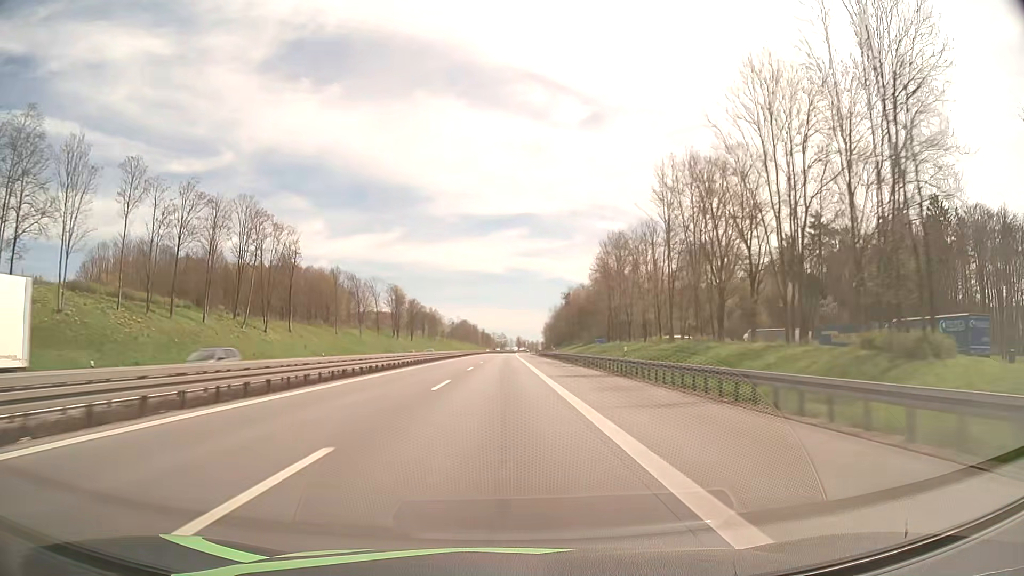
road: motorway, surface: asphalt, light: Day
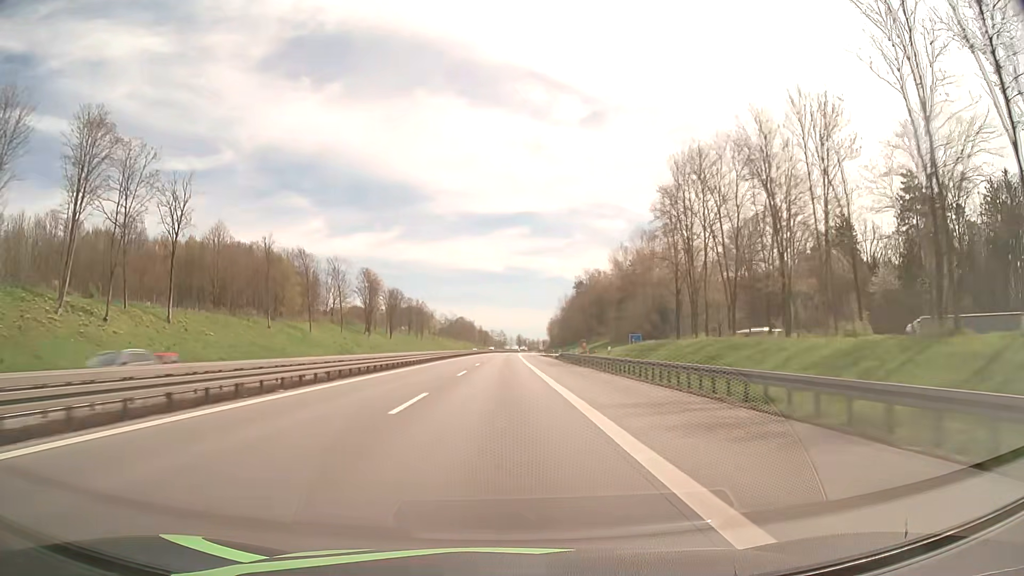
(0.0, +44.8) m; 0°
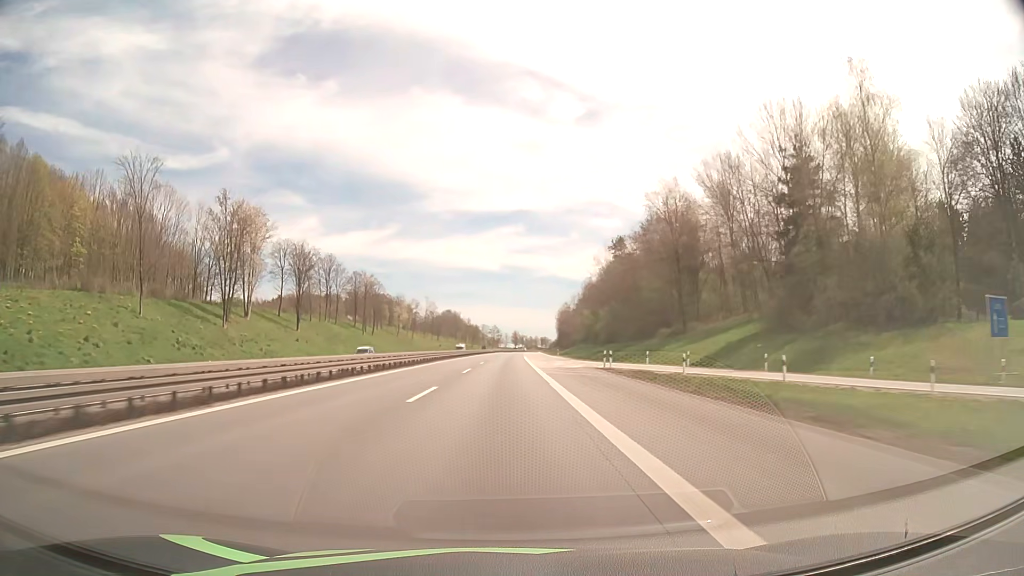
(+0.4, +89.8) m; 0°
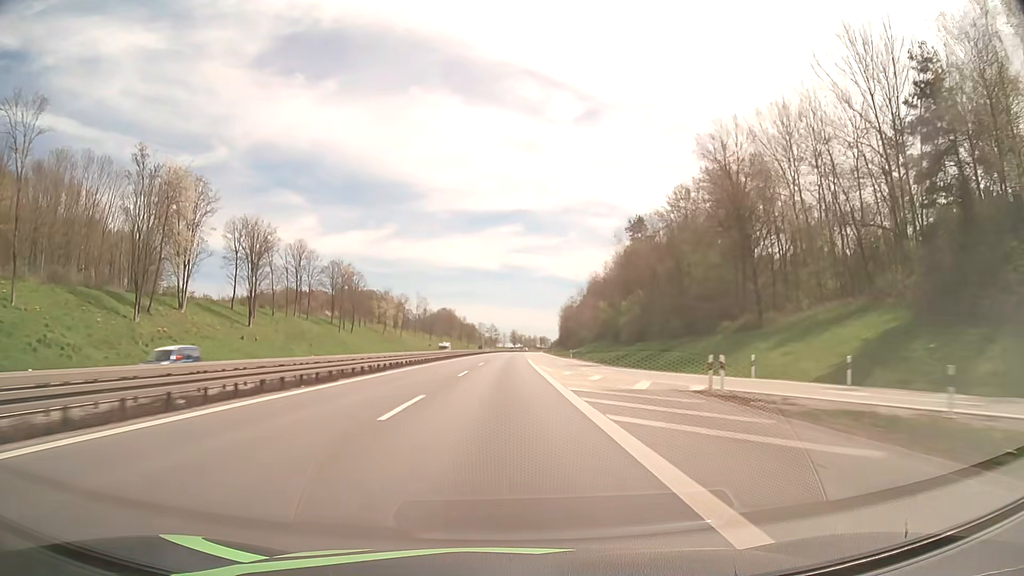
(0.0, +22.5) m; 0°
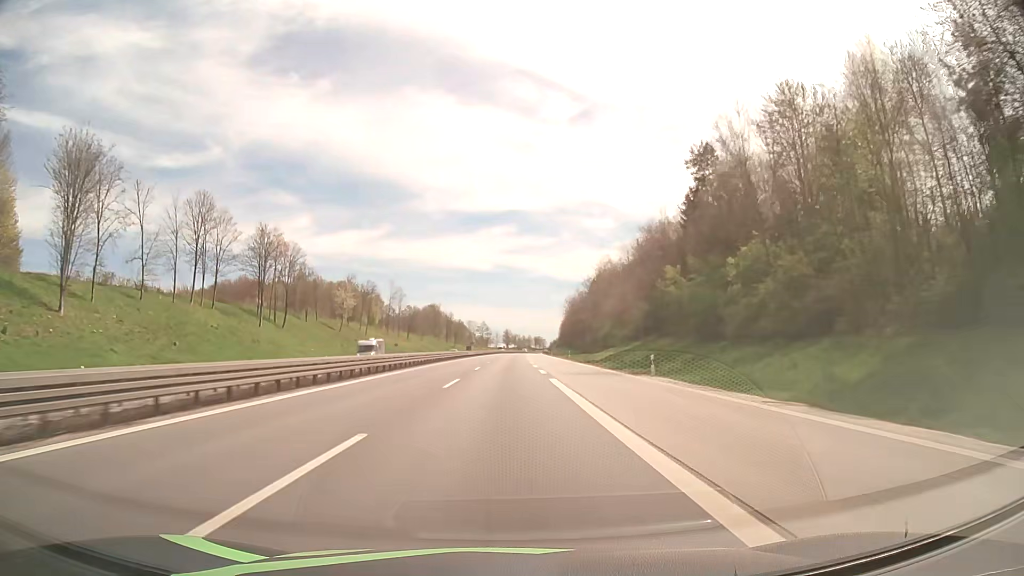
(+0.2, +45.0) m; 0°
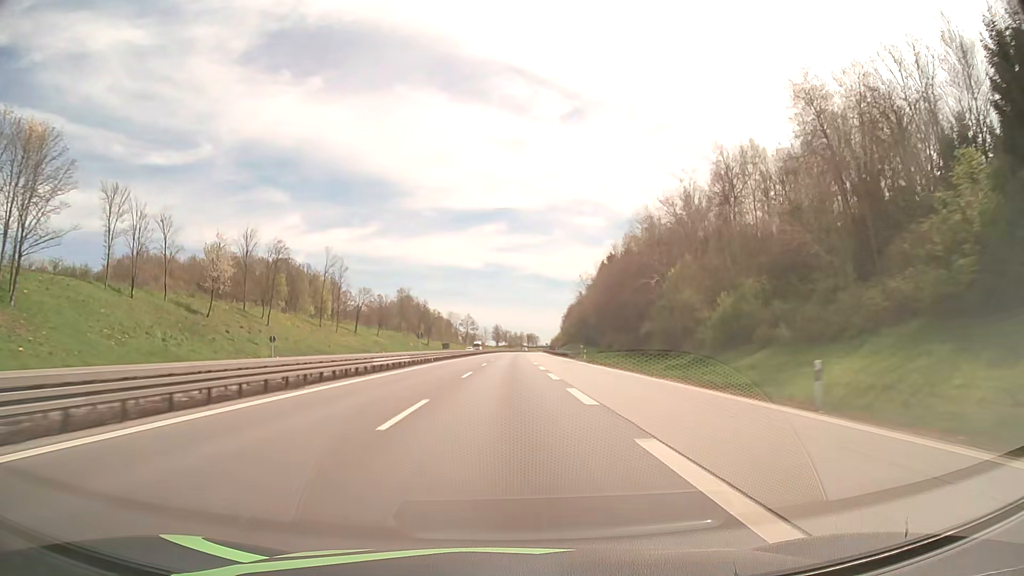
(+0.6, +67.5) m; +1°
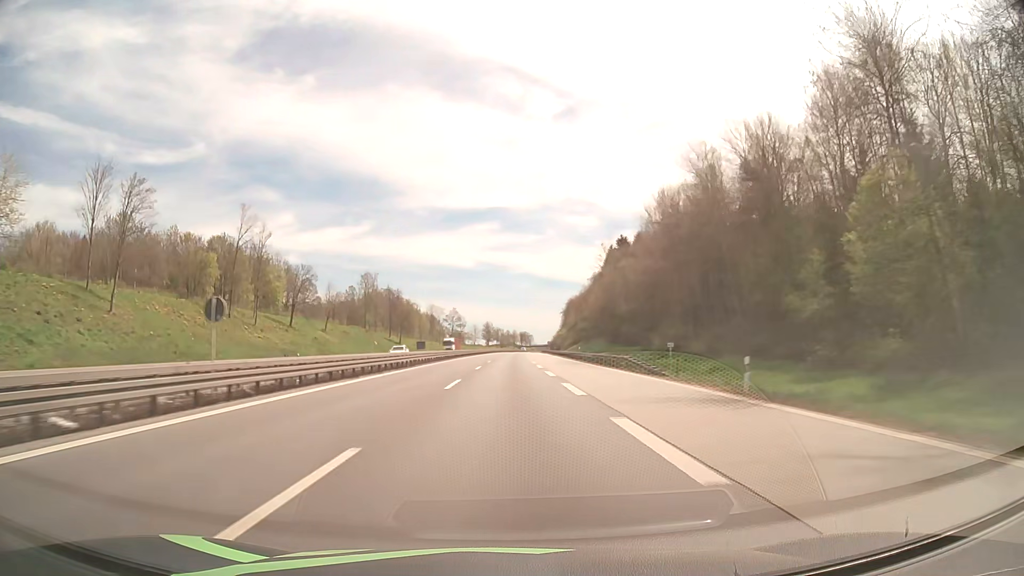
(+0.3, +45.0) m; +1°
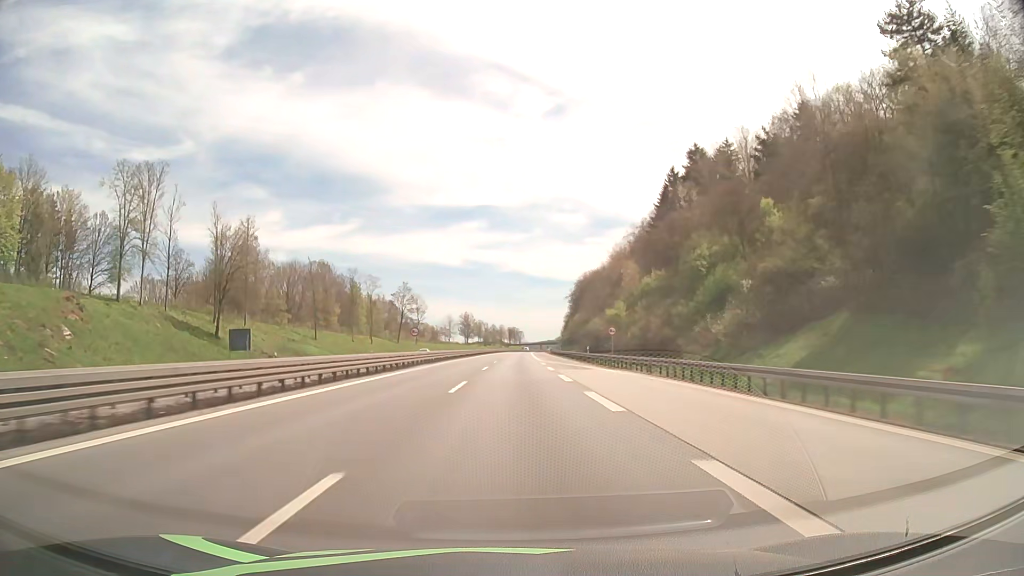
(+1.5, +112.8) m; +1°
(0, +10) (0, +20) (0, +30) (0, +40) (0, +50) (+1, +60) (+1, +70) (+1, +80) (+1, +90) (+2, +100) m
